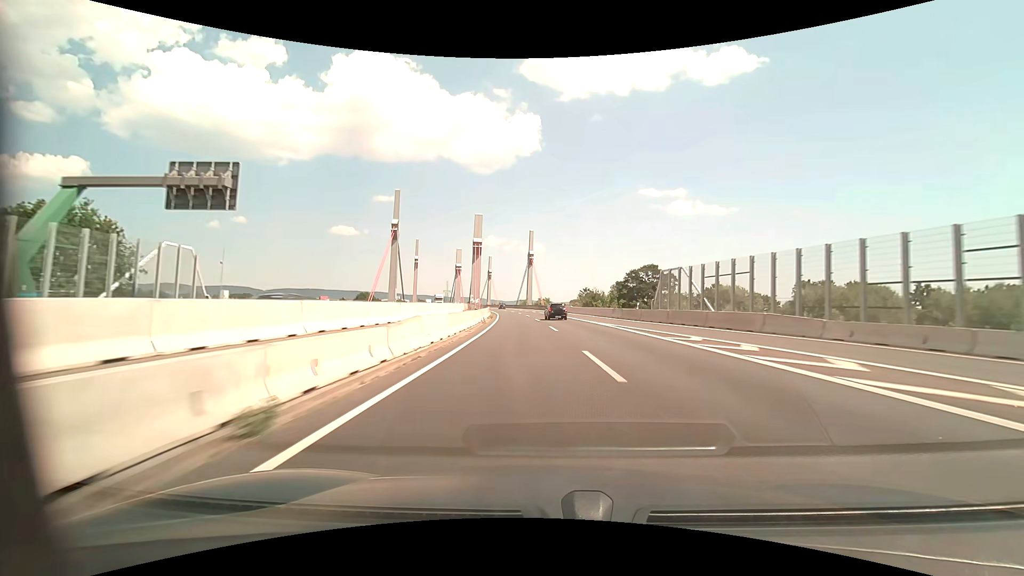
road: motorway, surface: asphalt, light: Day
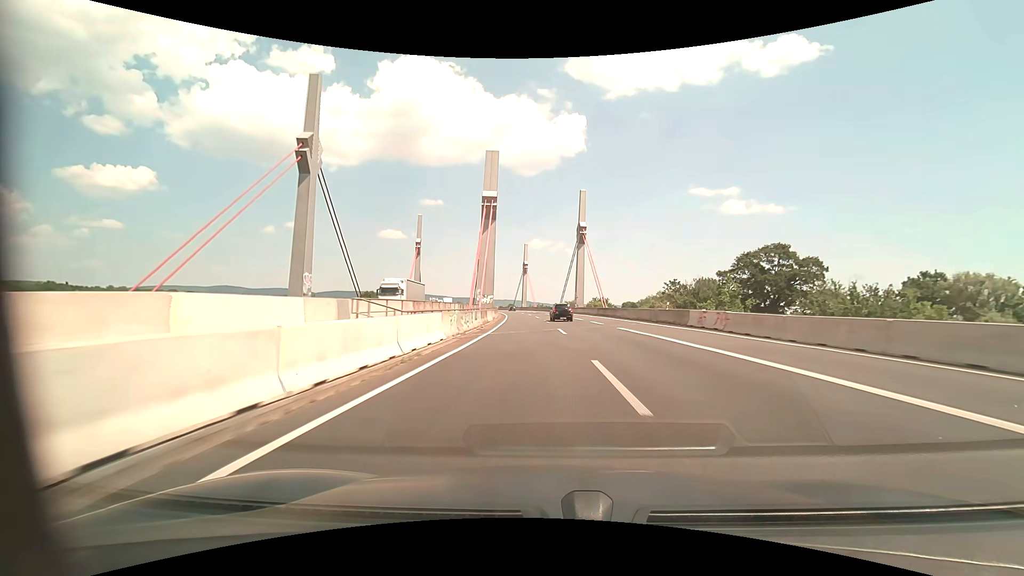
(-2.4, +56.1) m; -5°
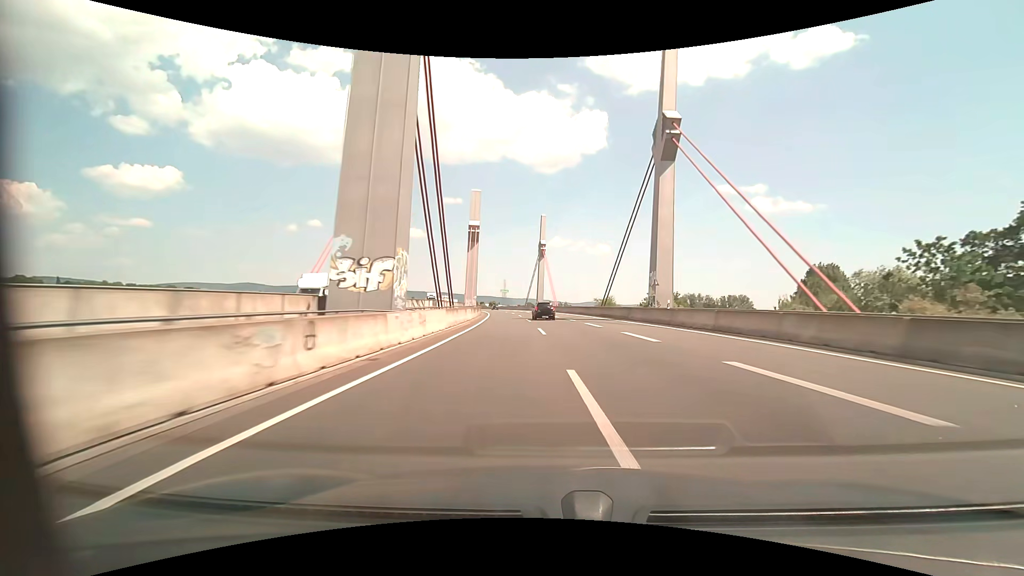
(-1.4, +55.6) m; -2°
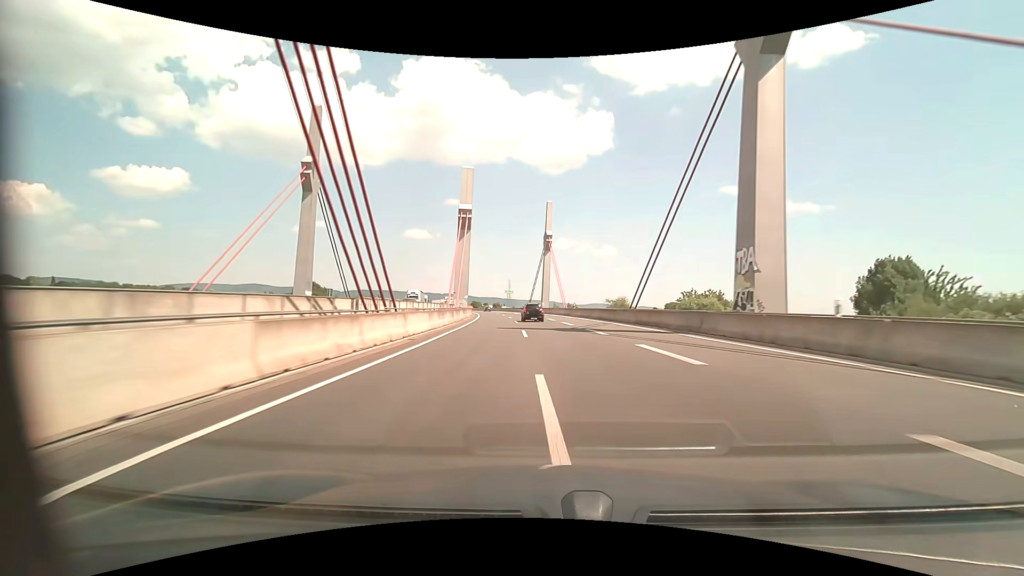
(-0.1, +18.3) m; -1°
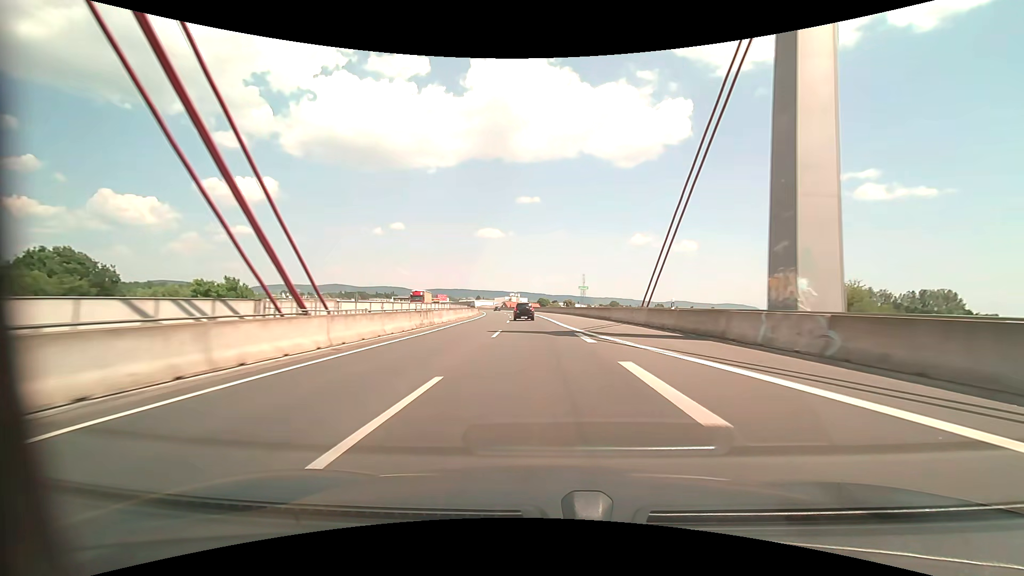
(-5.7, +89.7) m; -8°
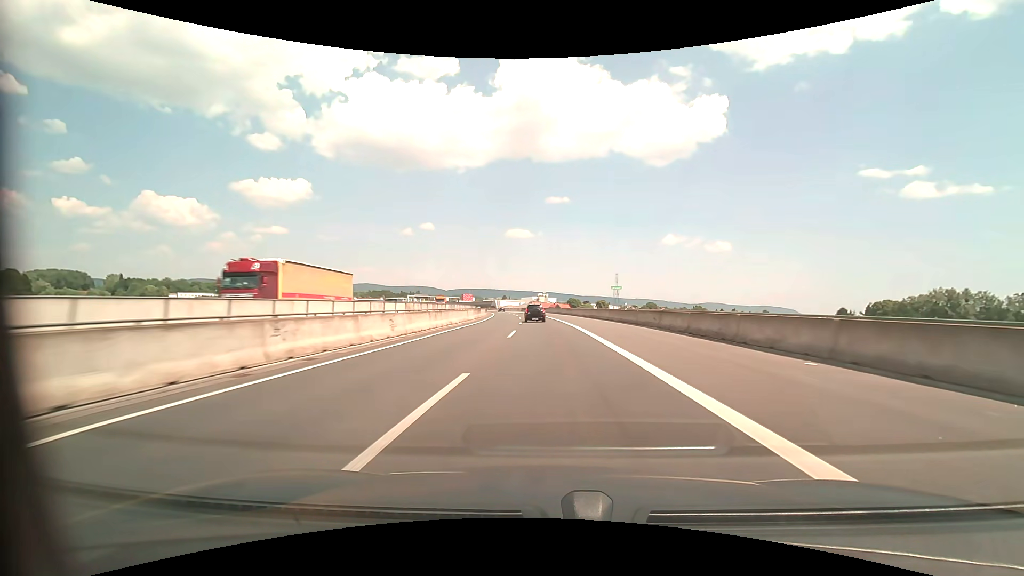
(-1.2, +35.3) m; -4°
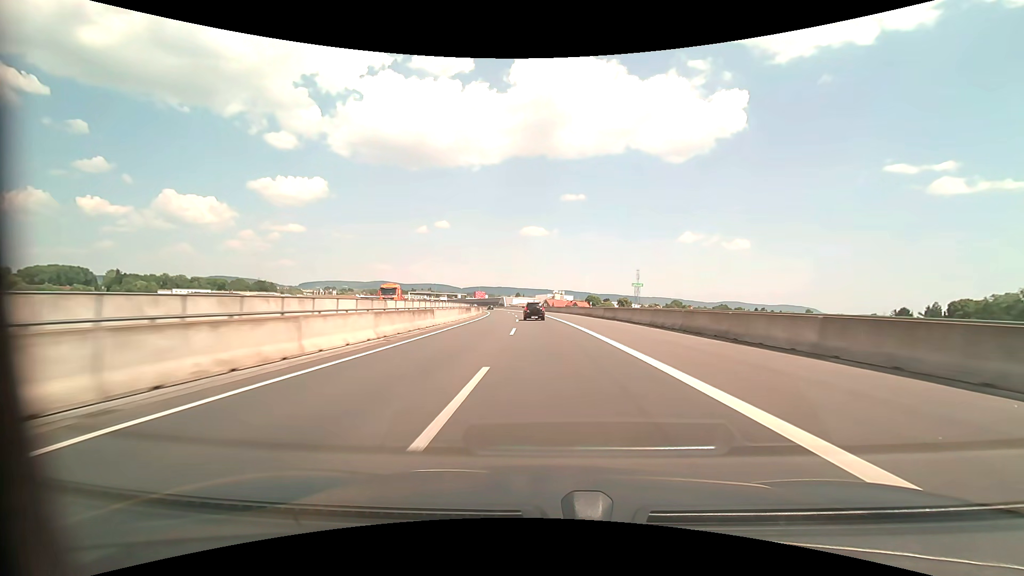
(-0.6, +35.0) m; -2°
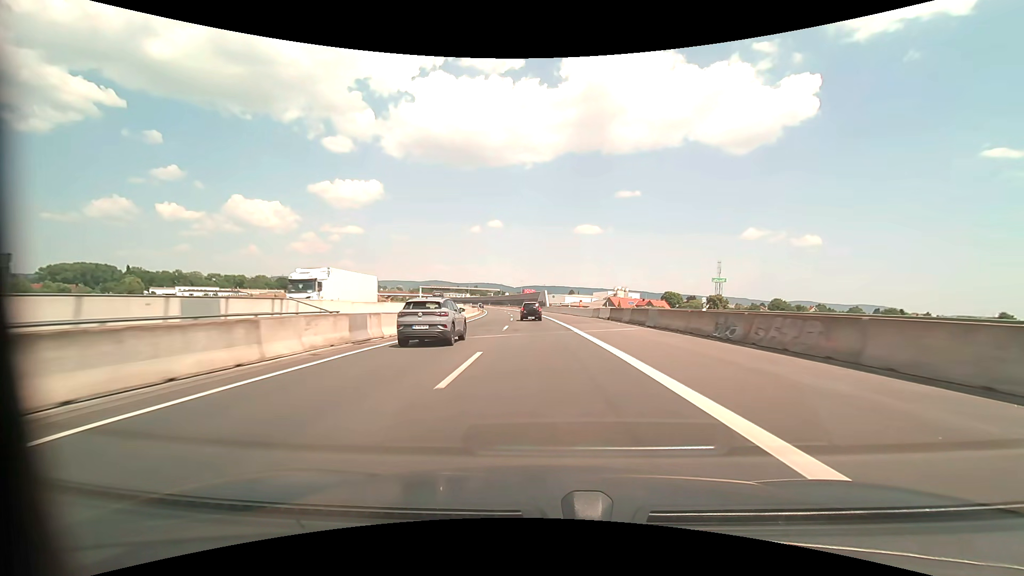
(-3.7, +86.1) m; -6°
(0, +10) (0, +20) (-1, +30) (-1, +40) (-2, +50) (-3, +60) (-4, +70) (-5, +80) (-6, +90) (-7, +100) m
